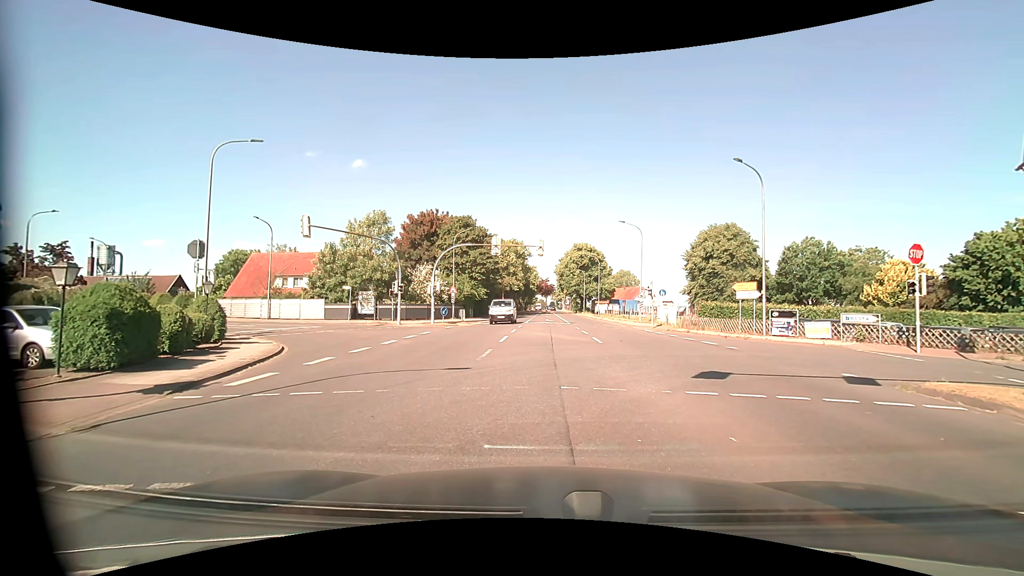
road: tertiary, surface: asphalt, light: Day
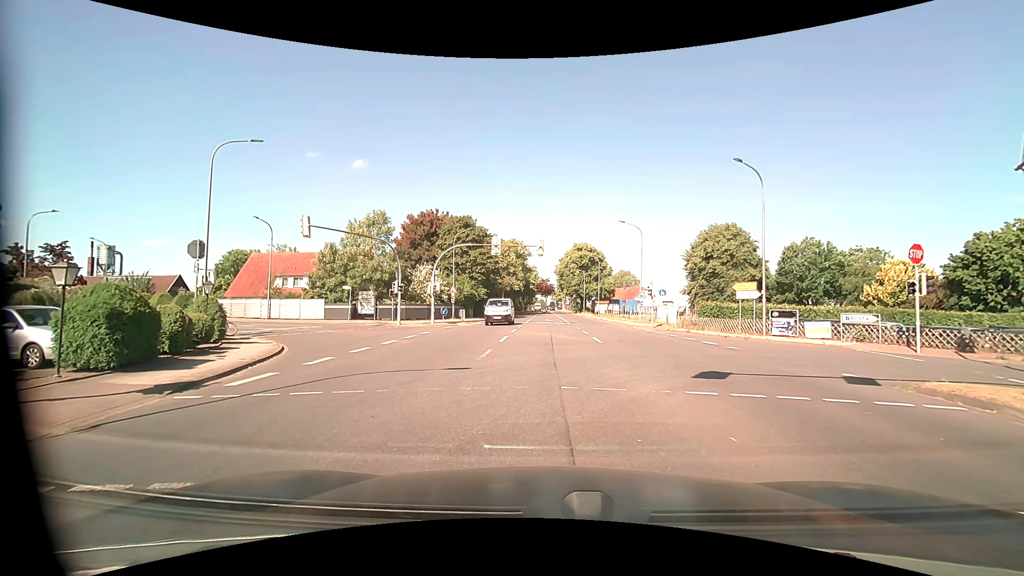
(0.0, 0.0) m; 0°
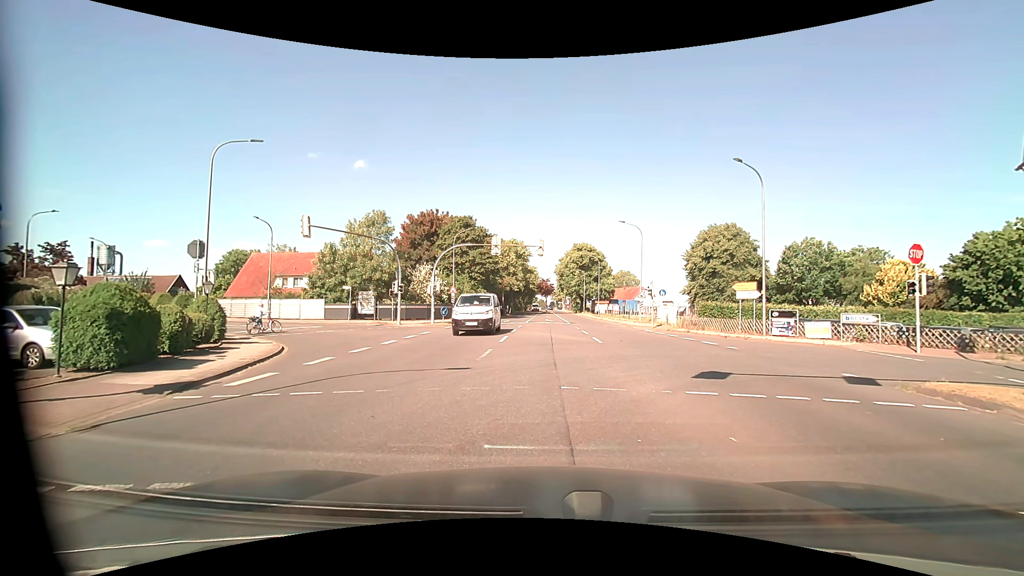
(0.0, 0.0) m; 0°
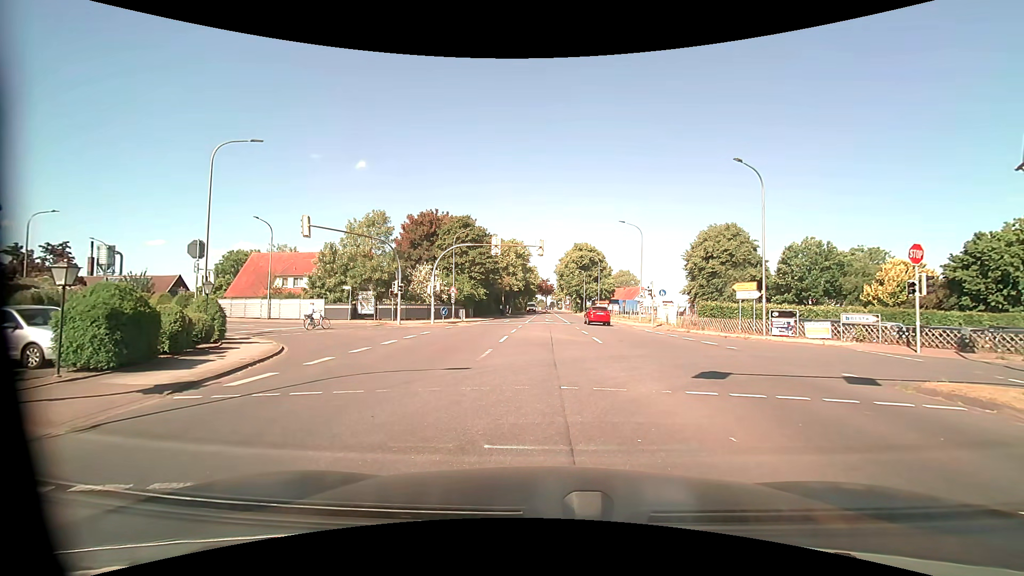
(0.0, 0.0) m; 0°
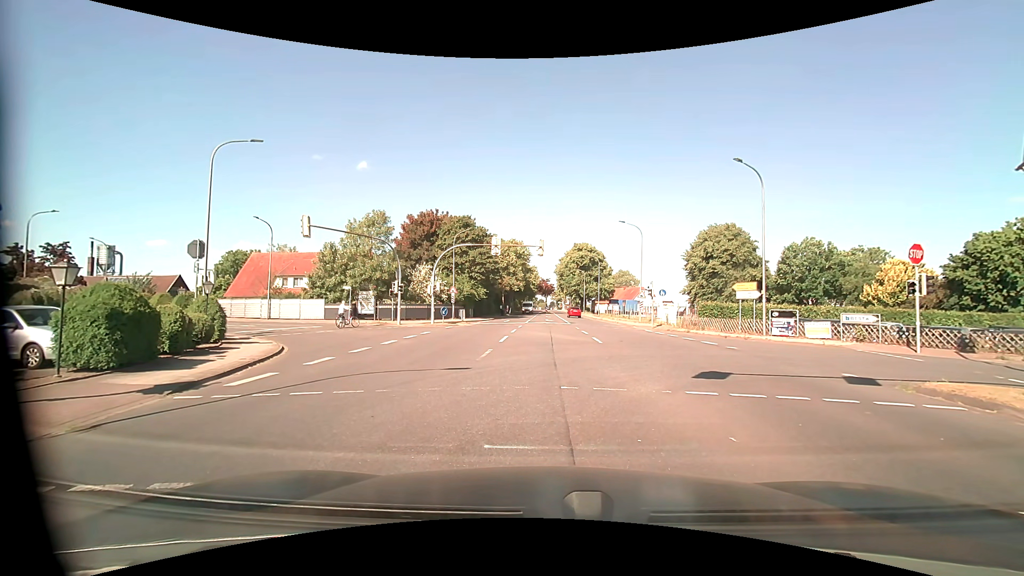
(0.0, 0.0) m; 0°
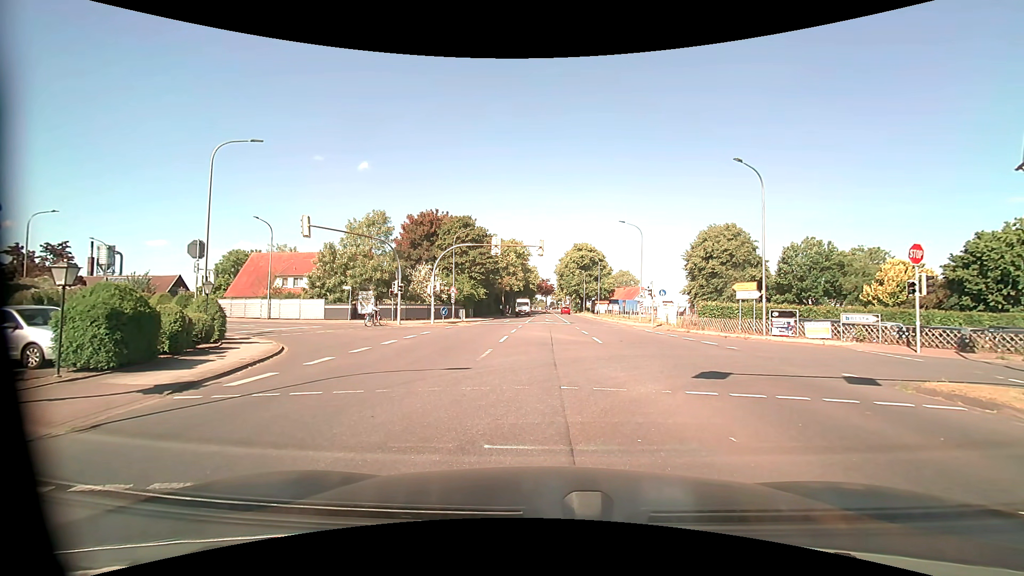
(0.0, 0.0) m; 0°
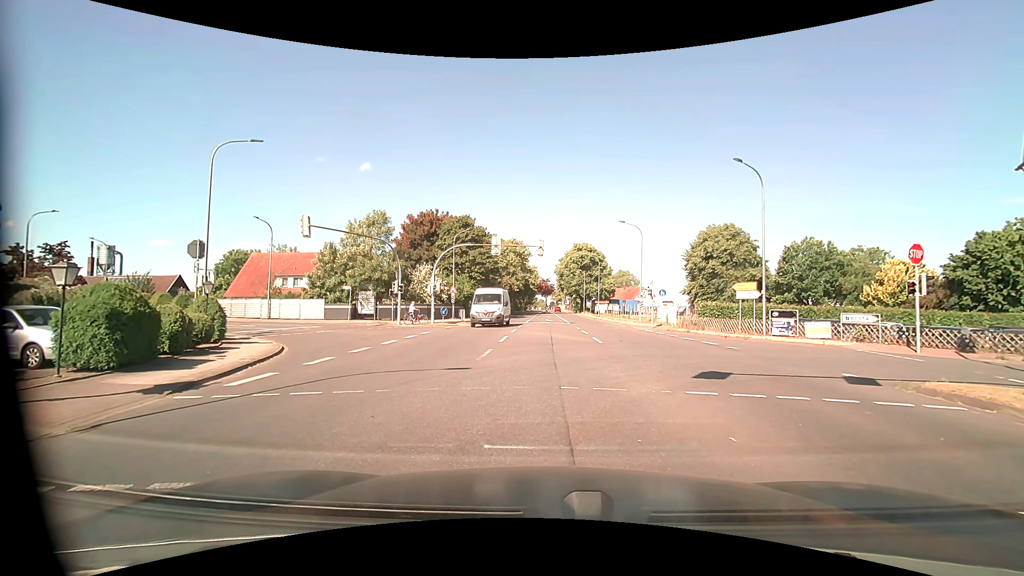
(0.0, 0.0) m; 0°
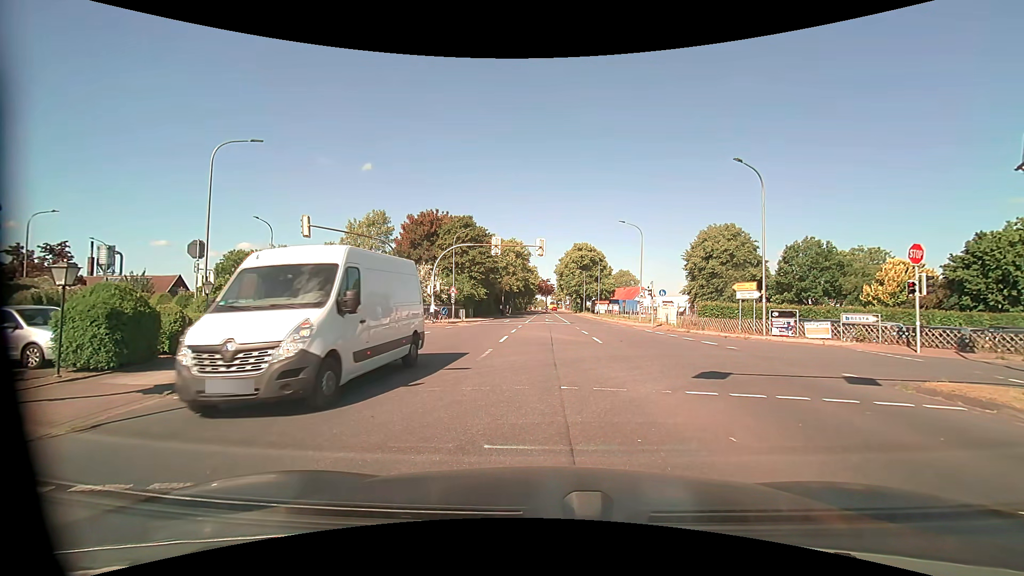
(0.0, 0.0) m; 0°
(0, +10) (-1, +20) (-6, +29) (-13, +35) (-22, +40) (-30, +45) (-39, +50) (-49, +53) (-58, +56) (-68, +59) m
